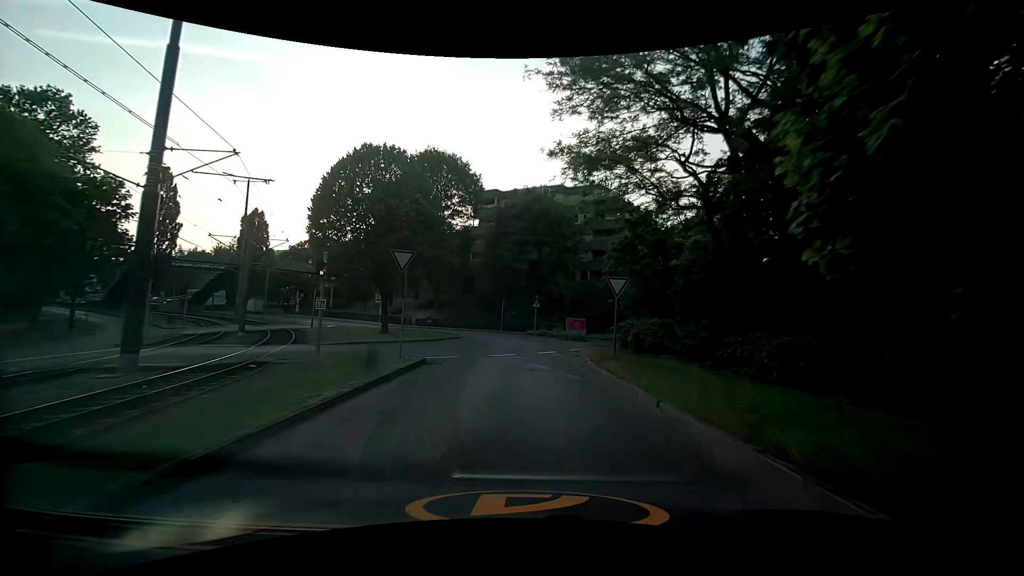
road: secondary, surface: asphalt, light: Day
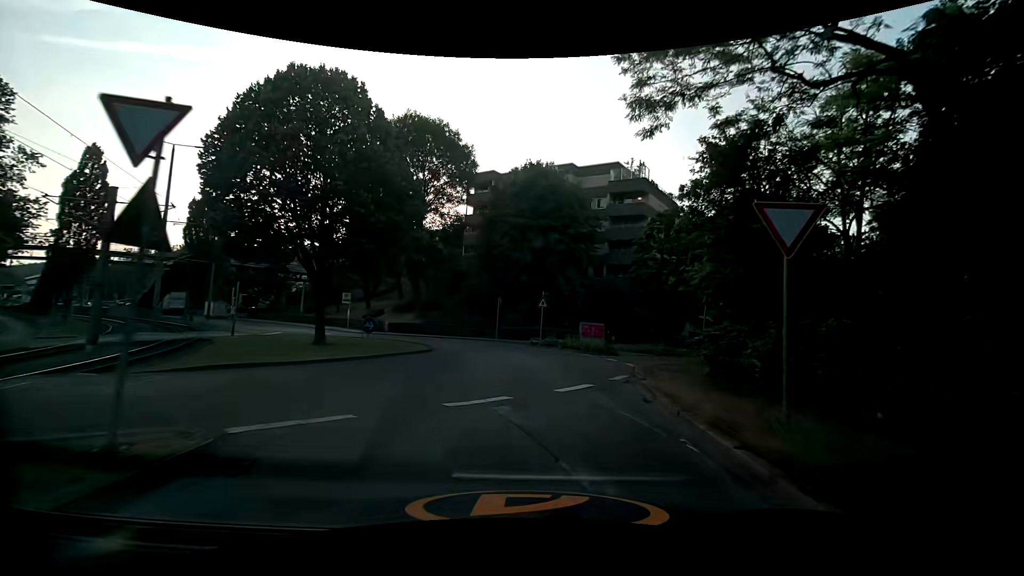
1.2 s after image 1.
(-0.1, +11.3) m; 0°
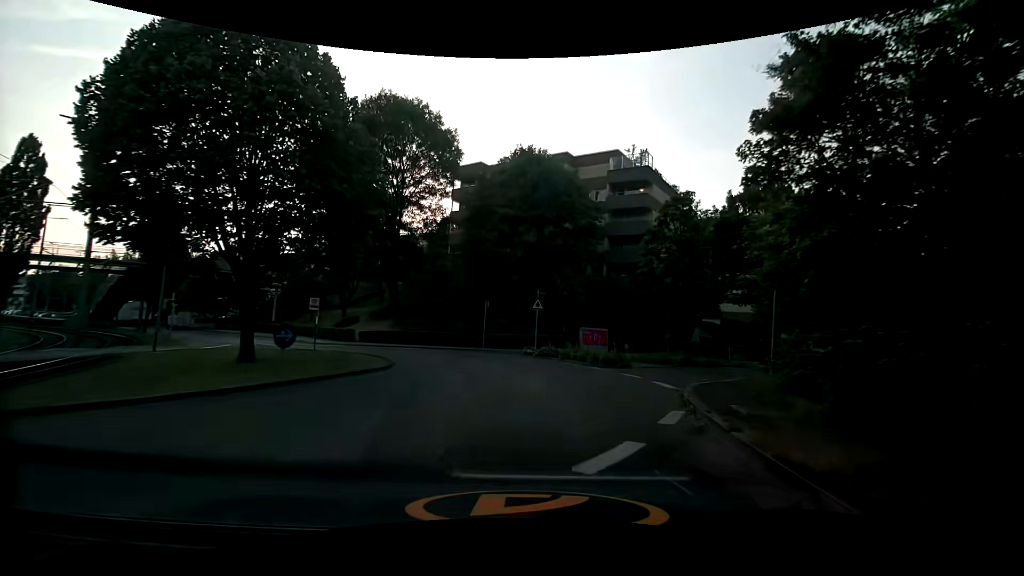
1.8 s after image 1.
(0.0, +5.5) m; +1°
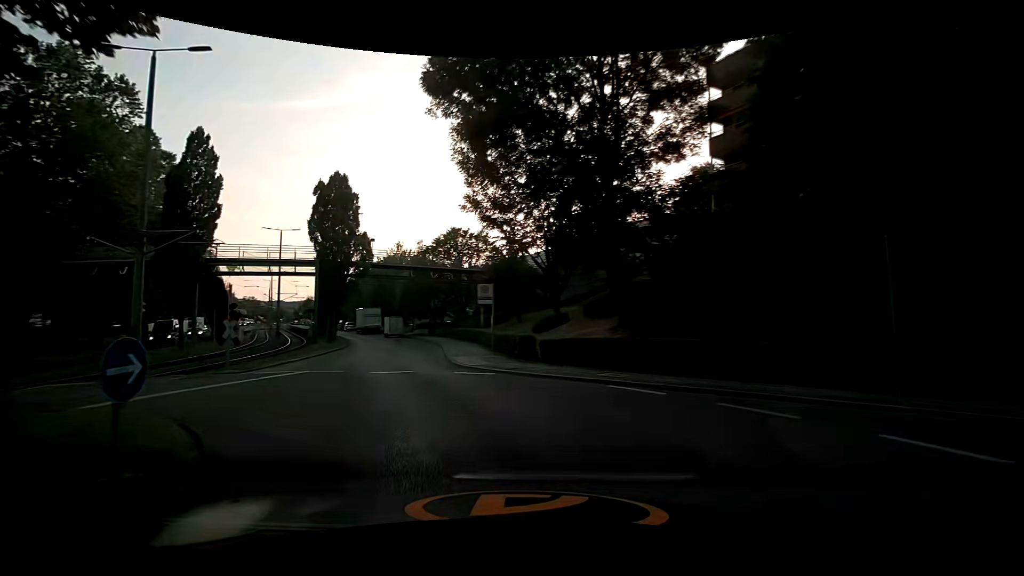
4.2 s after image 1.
(-3.5, +20.8) m; -30°
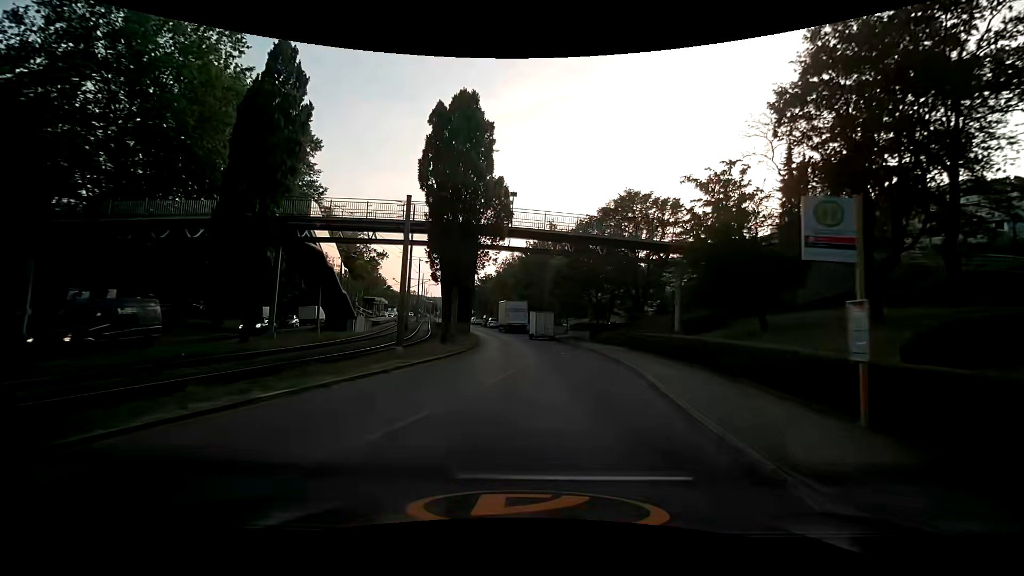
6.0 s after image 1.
(-3.5, +16.9) m; -16°
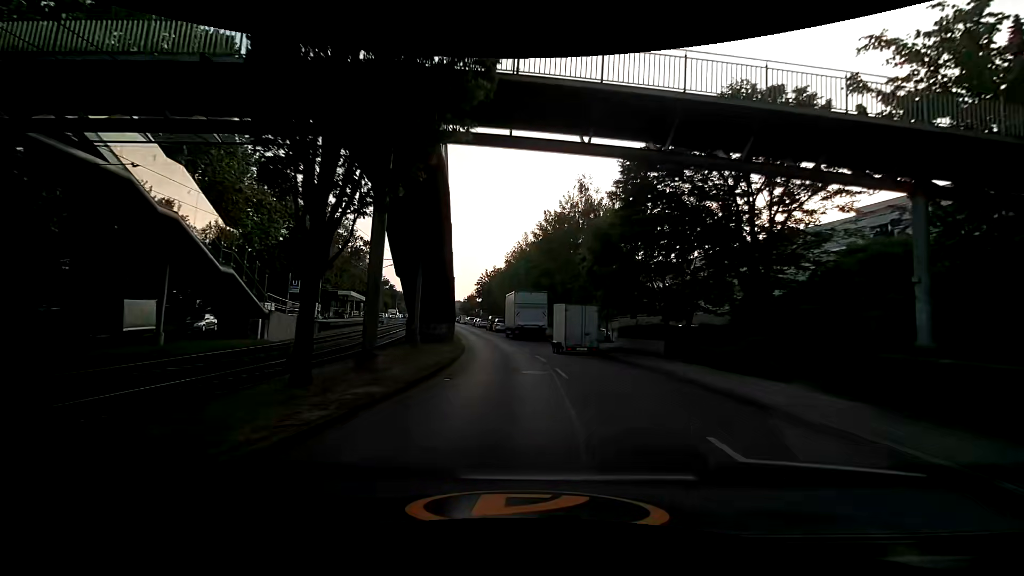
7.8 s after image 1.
(-0.4, +19.0) m; -2°
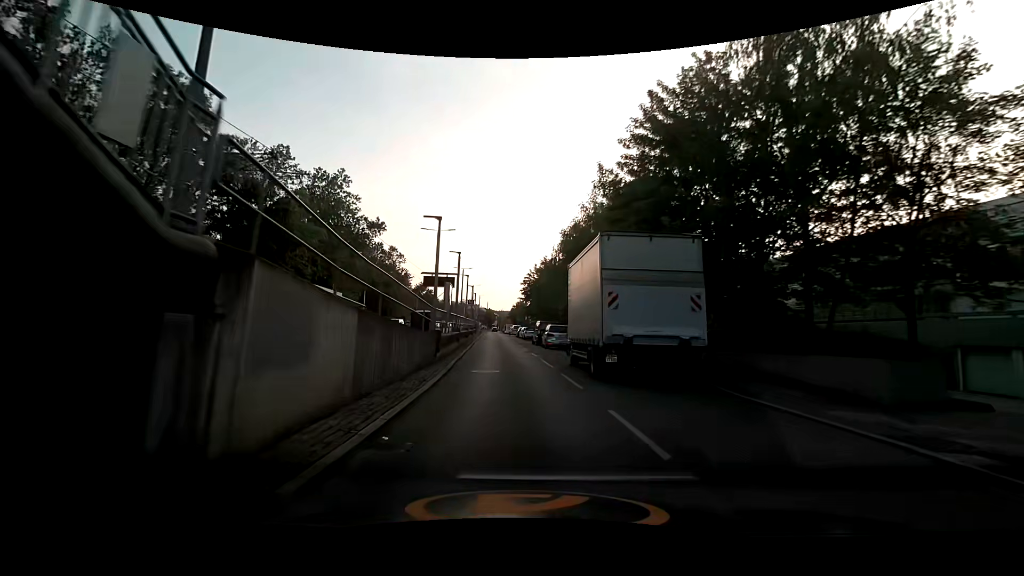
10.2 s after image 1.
(-1.3, +25.9) m; -7°
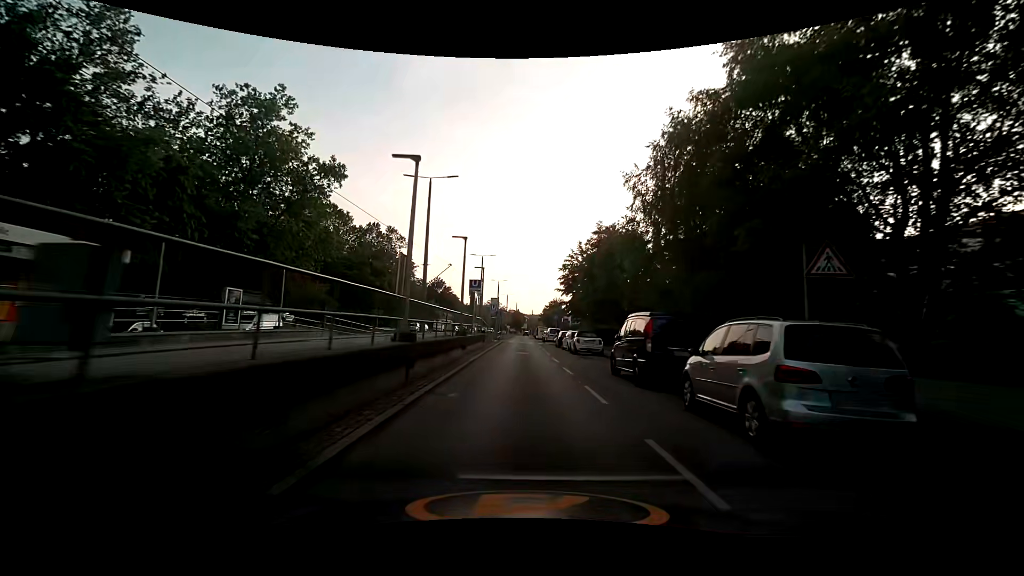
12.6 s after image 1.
(-1.1, +26.0) m; -3°
(0, +10) (0, +20) (-1, +30) (-1, +40) (-1, +50) (-1, +60) (-1, +70) (-2, +80) (-2, +90) (-2, +100) m
